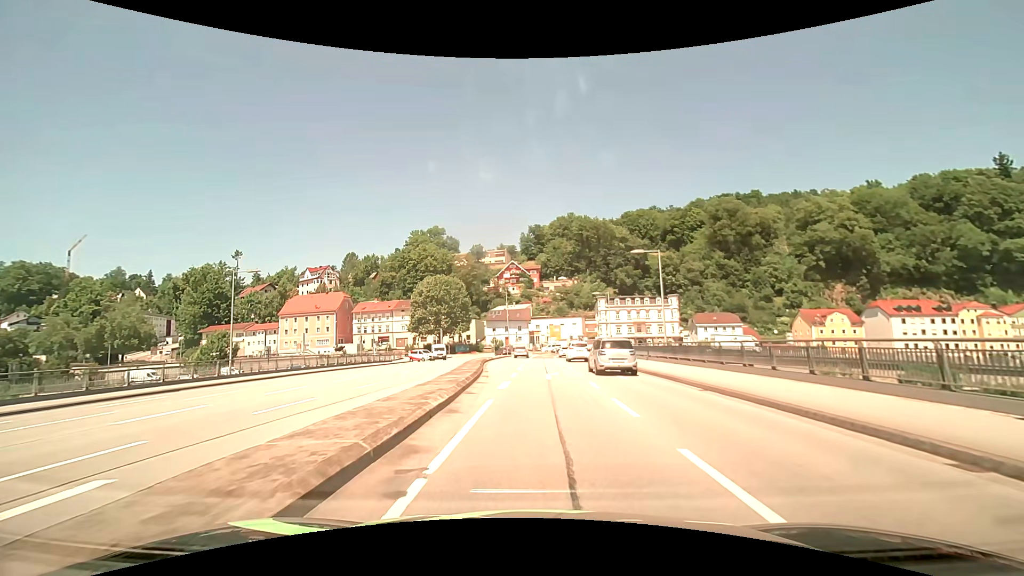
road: primary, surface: asphalt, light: Day
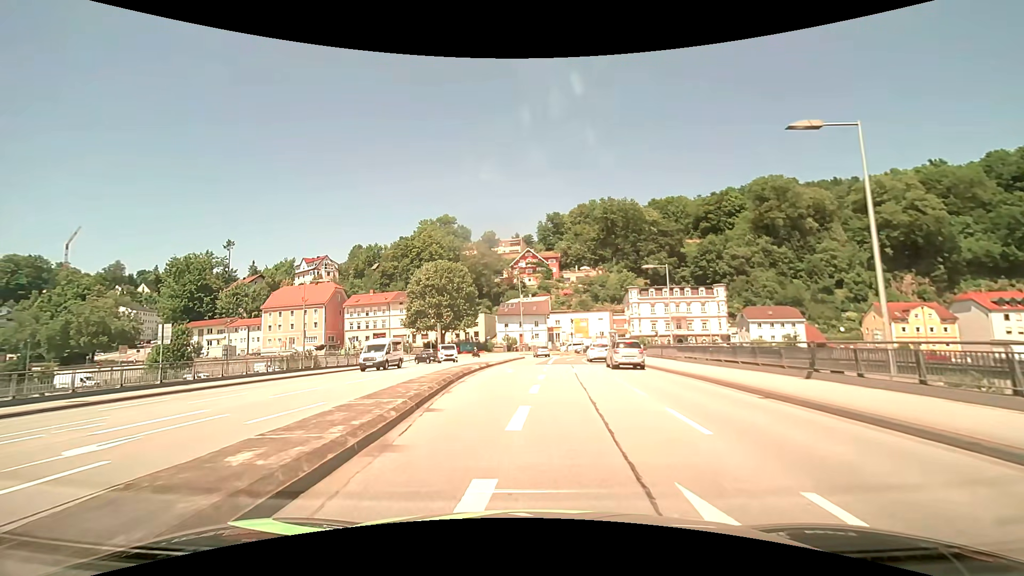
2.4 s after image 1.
(-0.1, +19.6) m; -2°
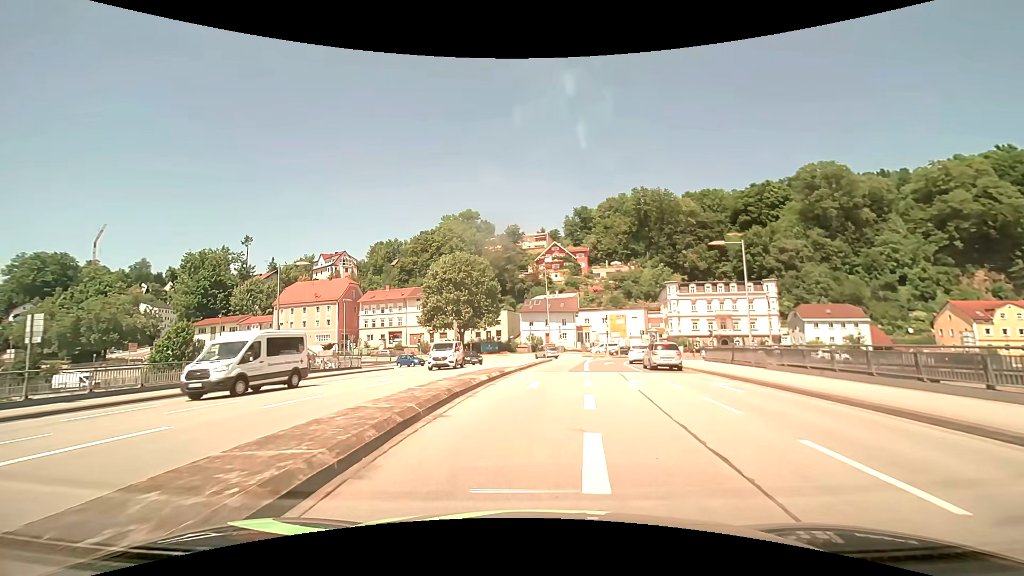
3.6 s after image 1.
(-0.3, +9.2) m; -3°
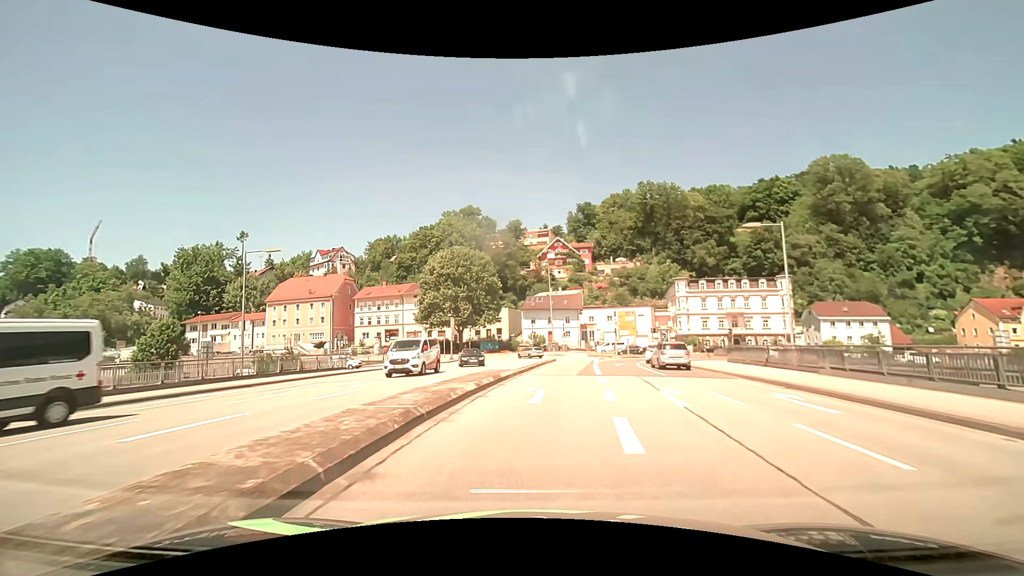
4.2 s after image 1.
(0.0, +4.4) m; 0°
(0, +10) (+1, +20) (+2, +30) (+3, +40) (+5, +50) (+5, +60) (0, +69) (-7, +76) (-15, +81) (-24, +86) m
